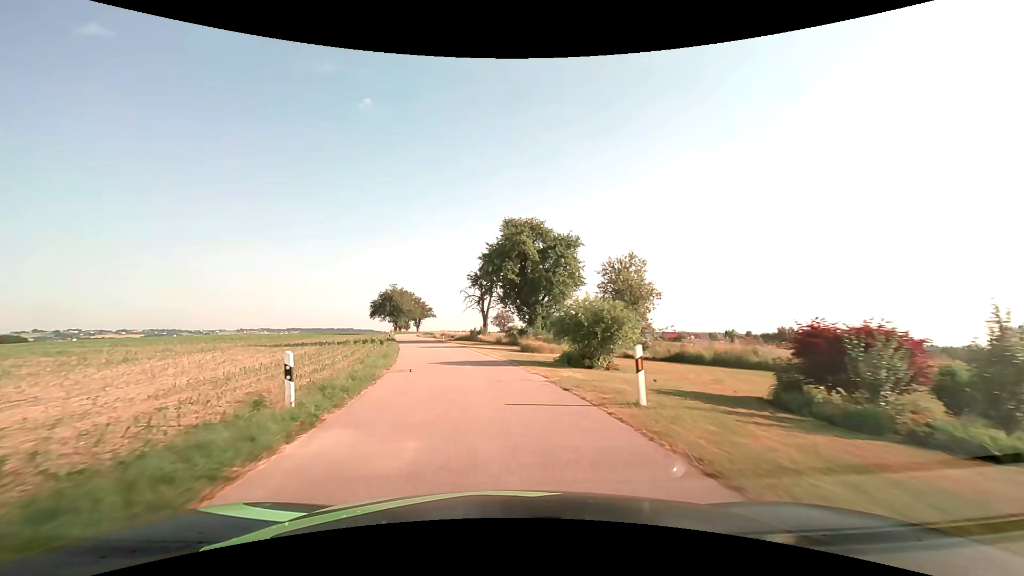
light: Day
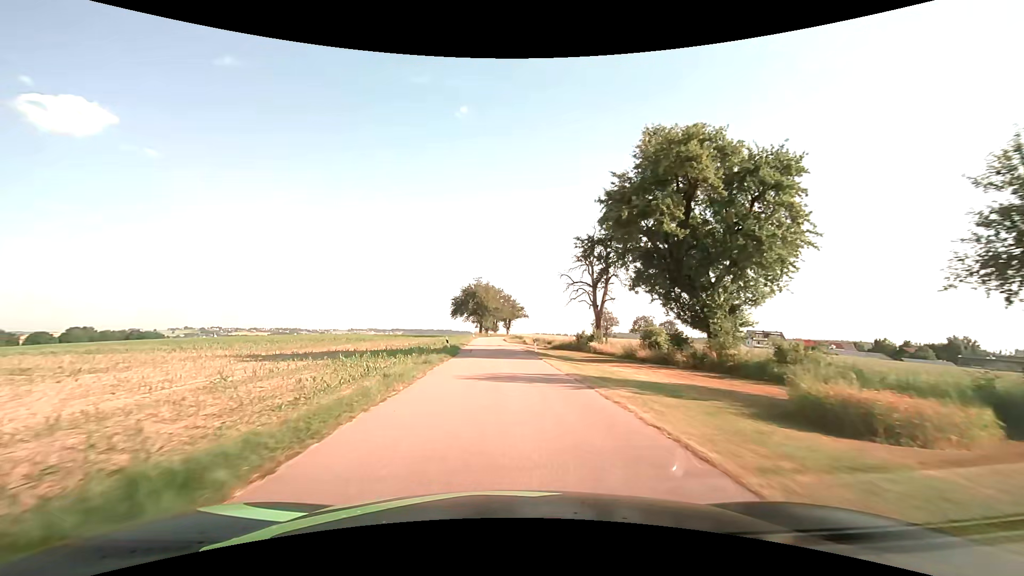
(-2.4, +22.7) m; -11°
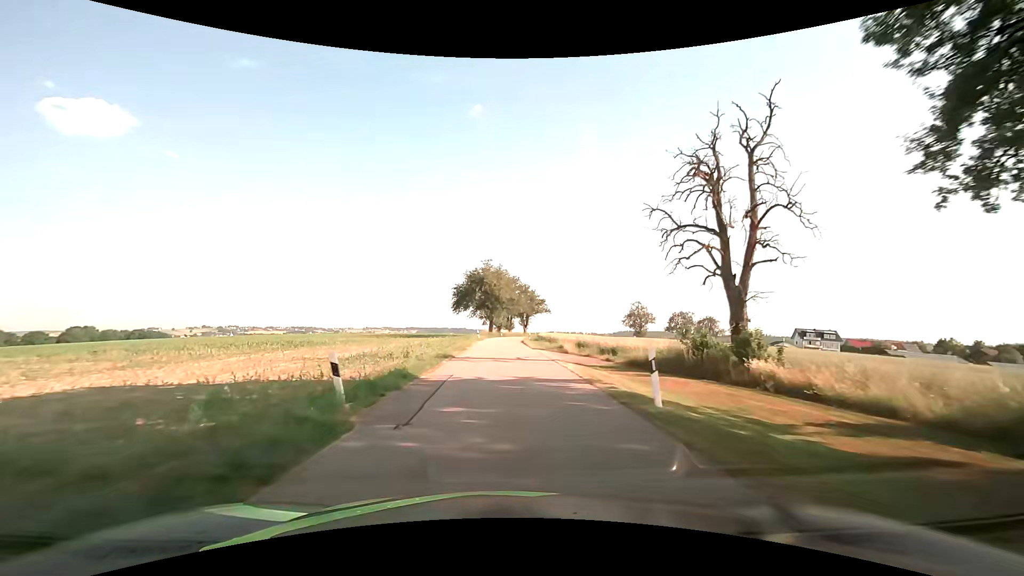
(-0.6, +24.0) m; -2°
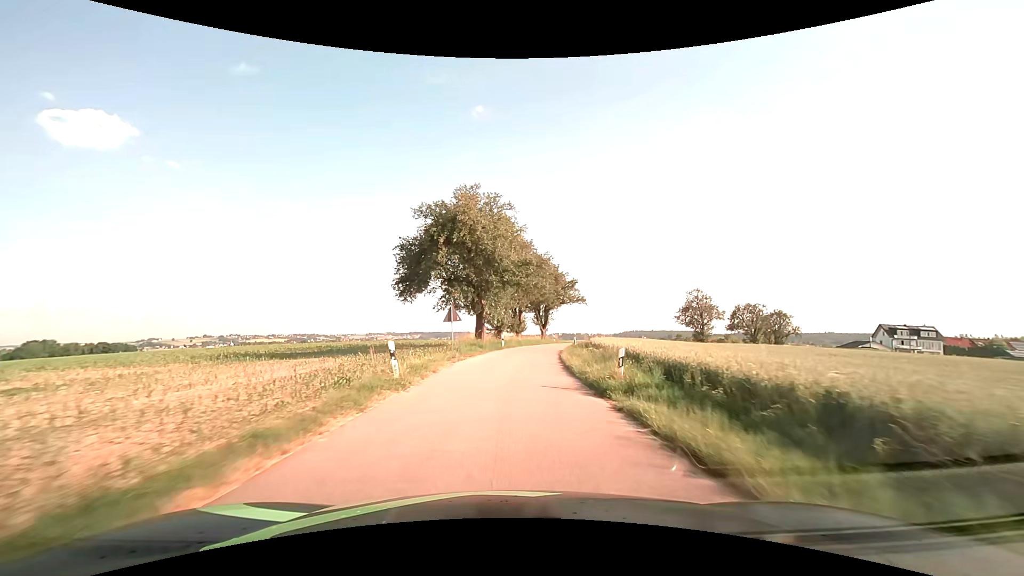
(+0.2, +42.1) m; 0°
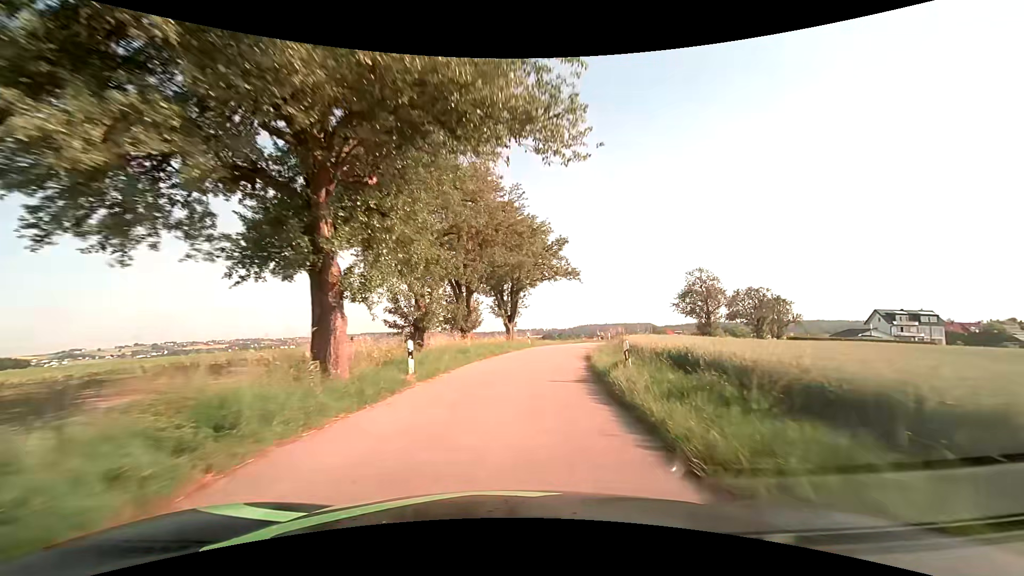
(+0.7, +25.2) m; +5°
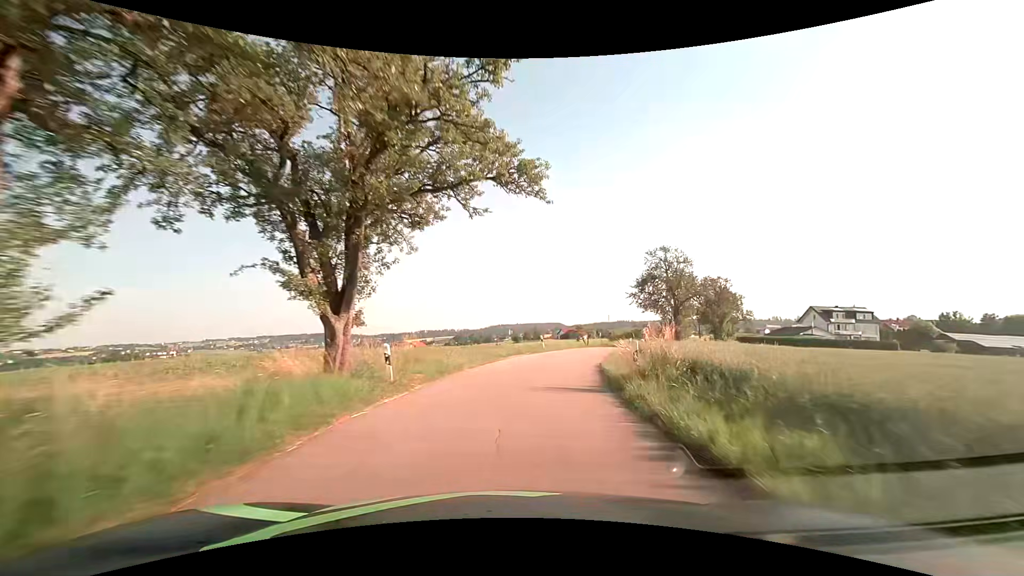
(+1.9, +24.1) m; +11°
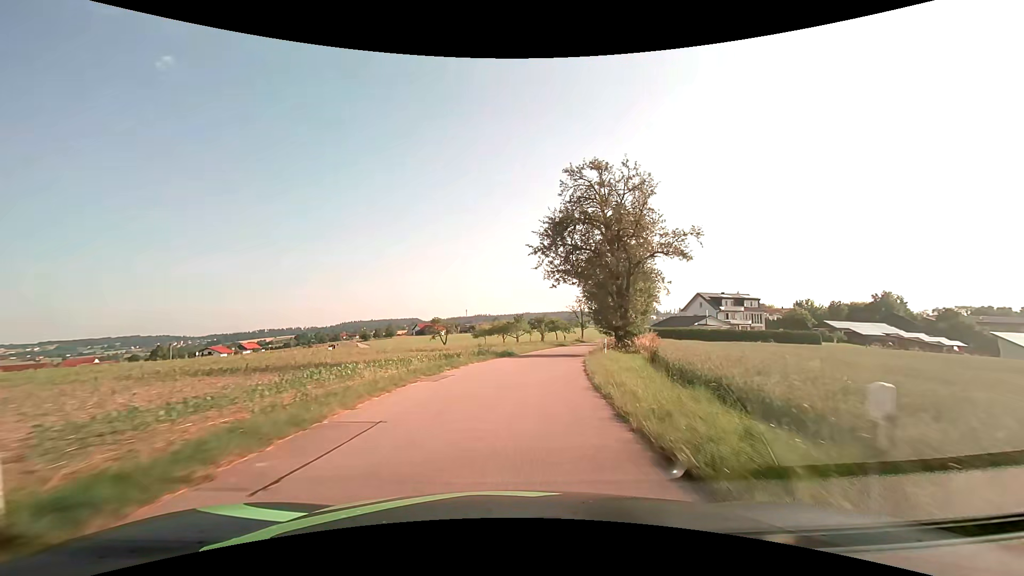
(+4.1, +30.6) m; +15°
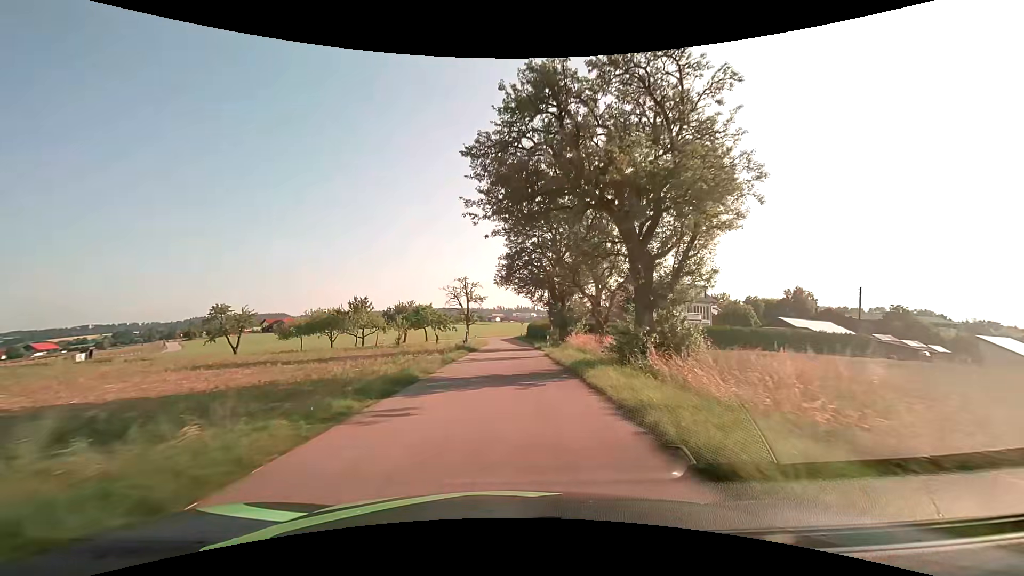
(+5.0, +39.1) m; +13°
(0, +10) (0, +20) (0, +30) (+1, +40) (0, +50) (0, +60) (0, +70) (-1, +80) (0, +90) (+5, +98) m
